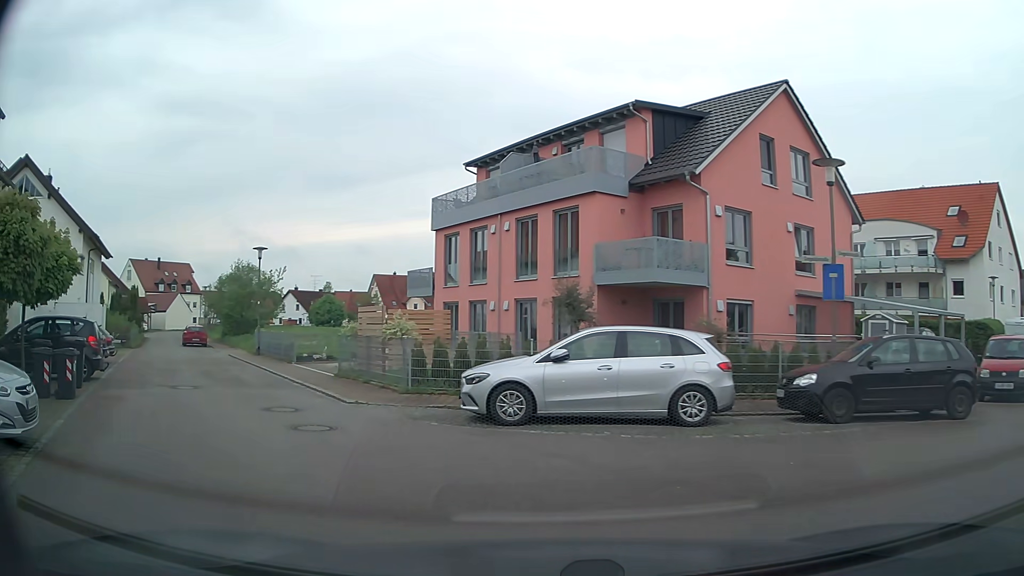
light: Day
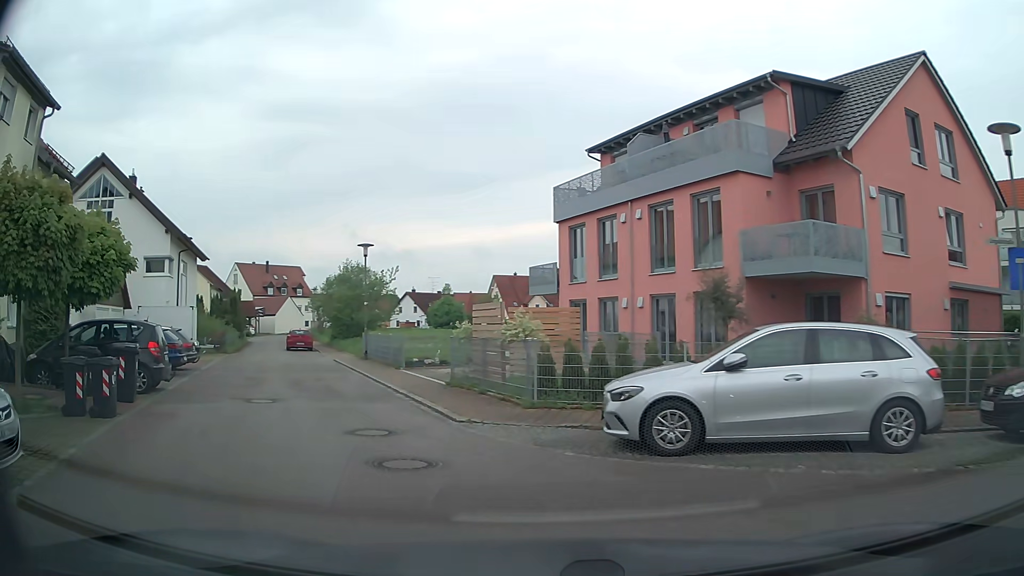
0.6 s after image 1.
(-0.2, +2.6) m; -10°
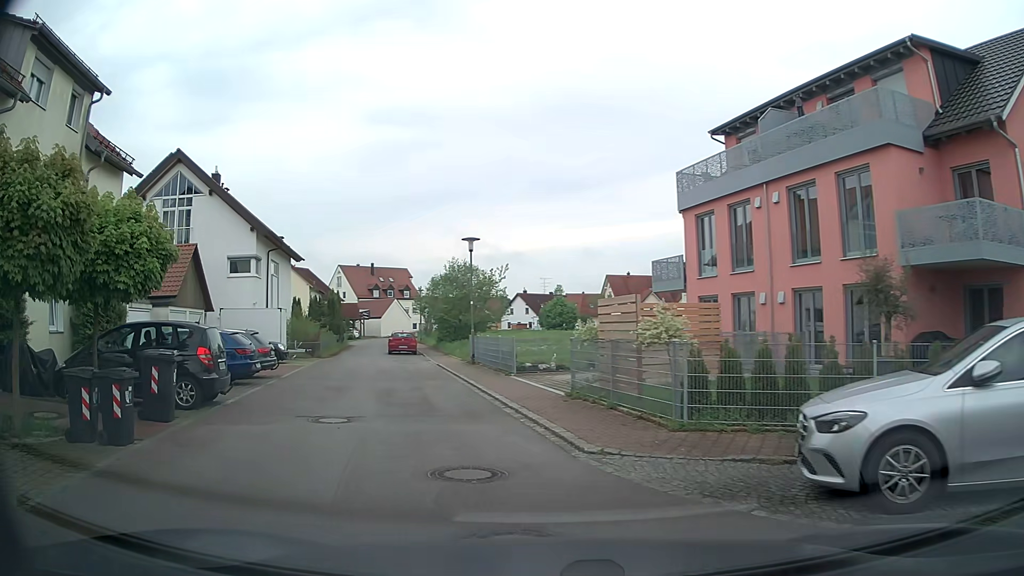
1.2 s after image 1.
(-0.2, +2.7) m; -9°
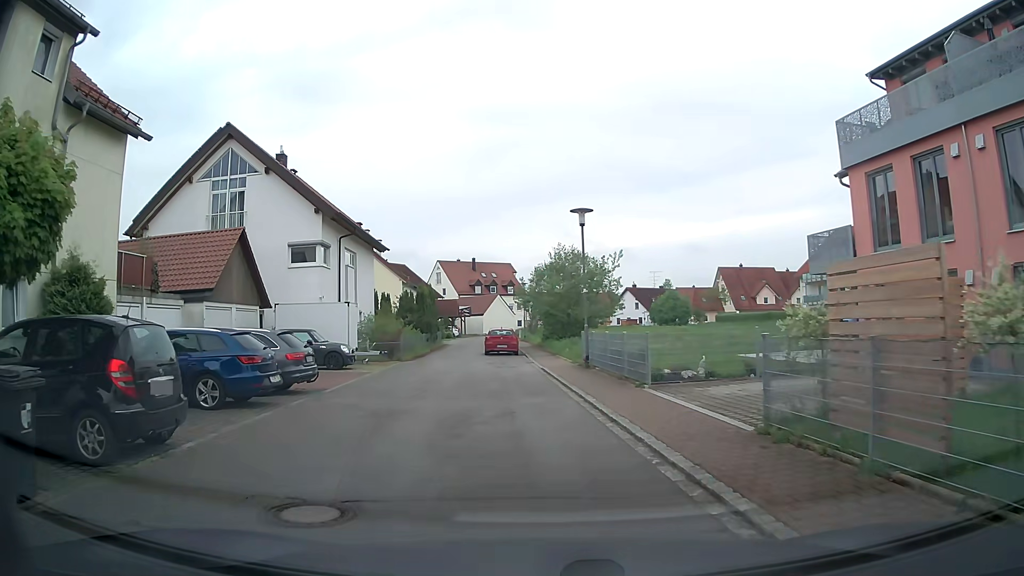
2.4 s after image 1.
(-0.6, +5.8) m; -10°
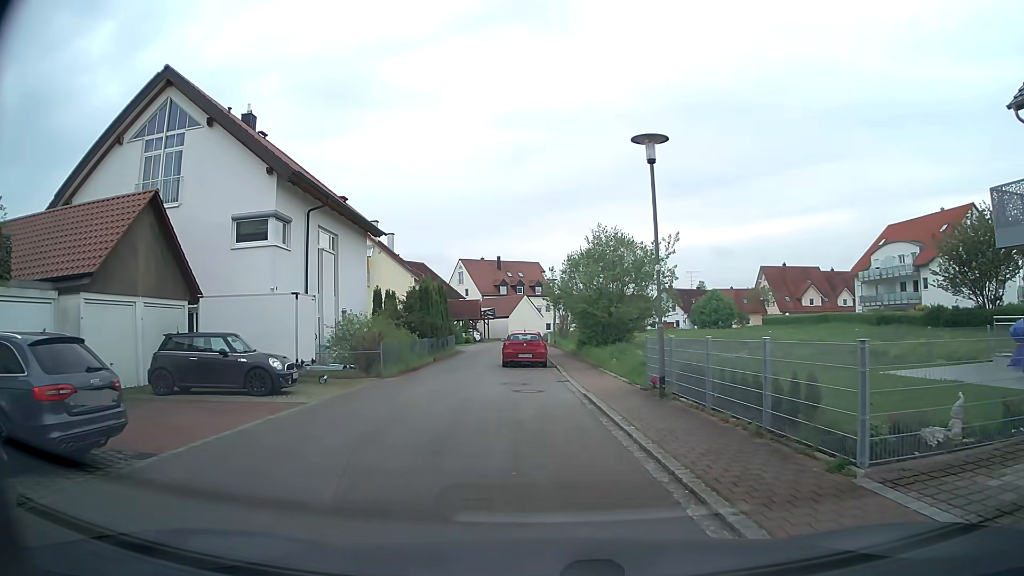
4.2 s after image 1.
(-0.3, +8.6) m; -3°
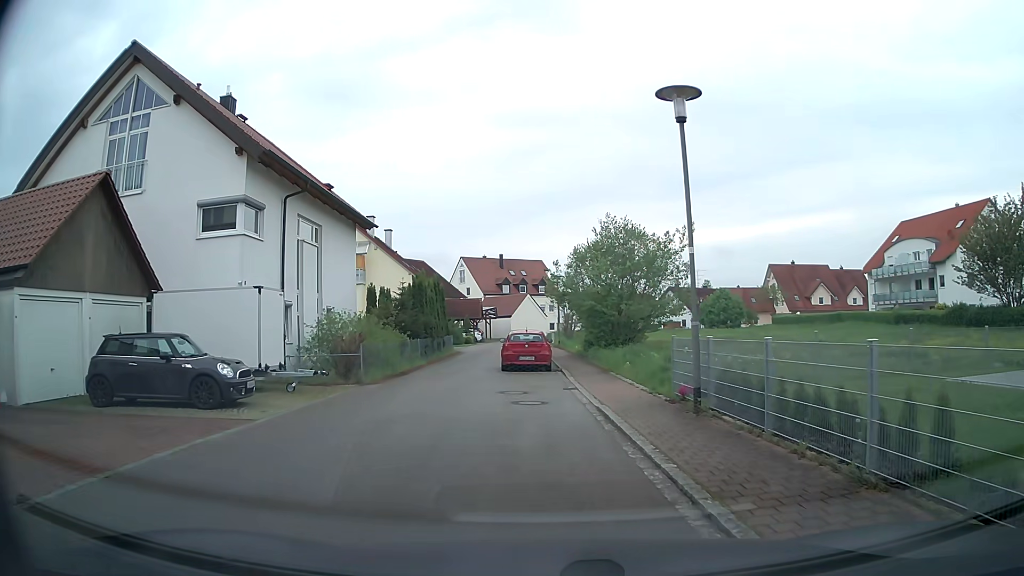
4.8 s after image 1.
(0.0, +2.7) m; -1°
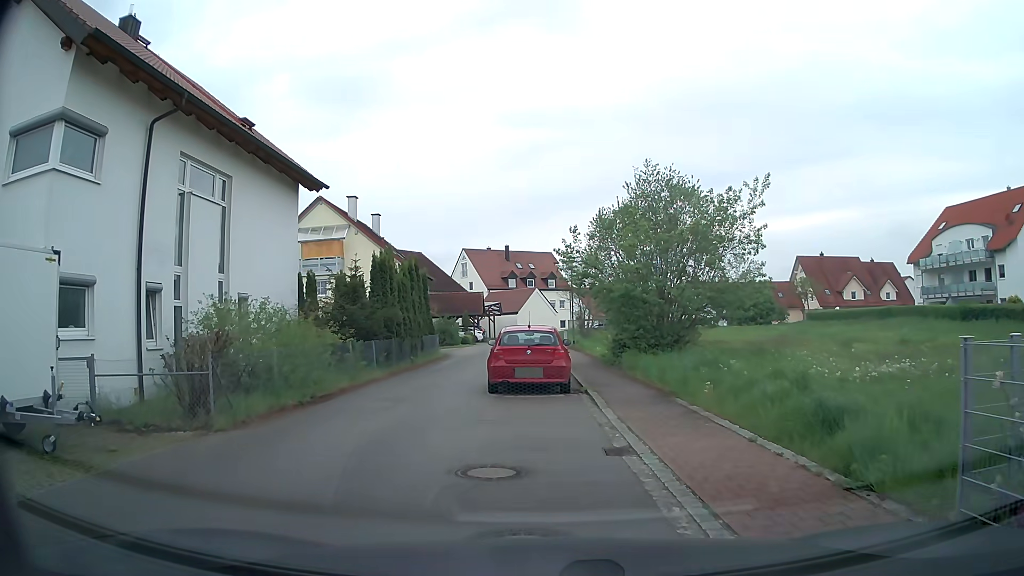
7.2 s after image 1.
(0.0, +8.9) m; -1°
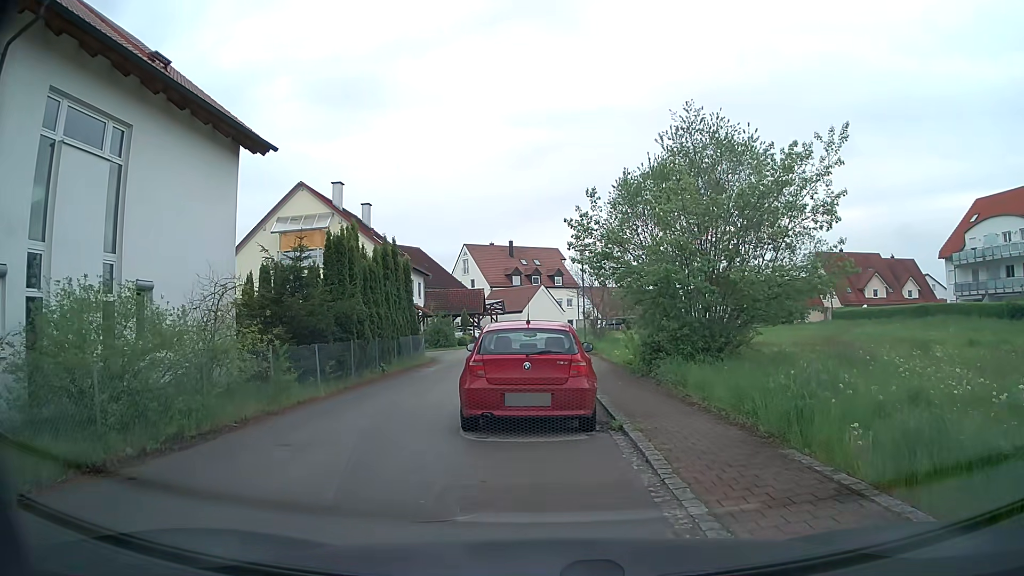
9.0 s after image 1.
(0.0, +5.4) m; 0°
